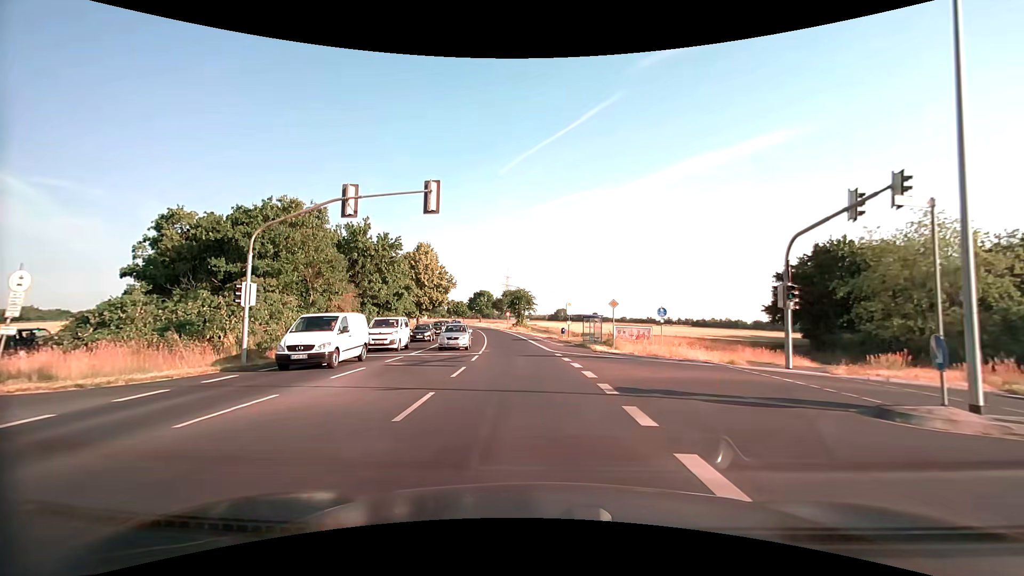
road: secondary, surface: asphalt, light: Day
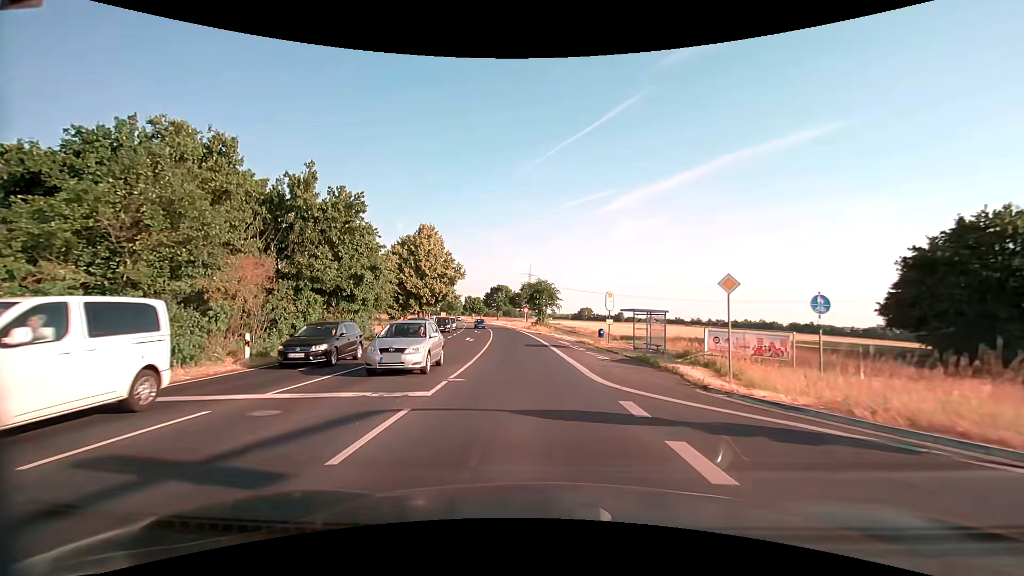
(-0.3, +14.7) m; -2°
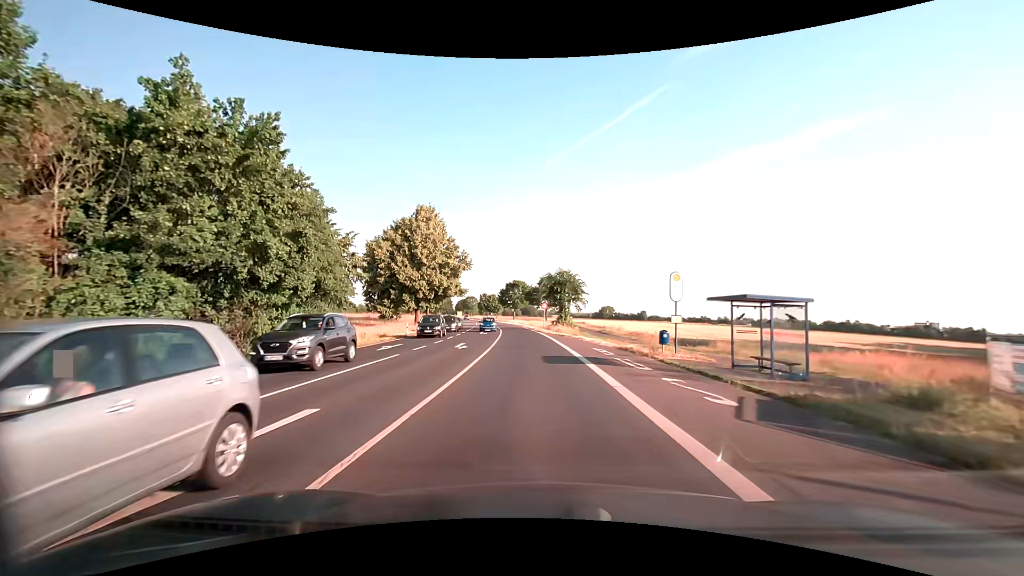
(-0.3, +12.2) m; -2°
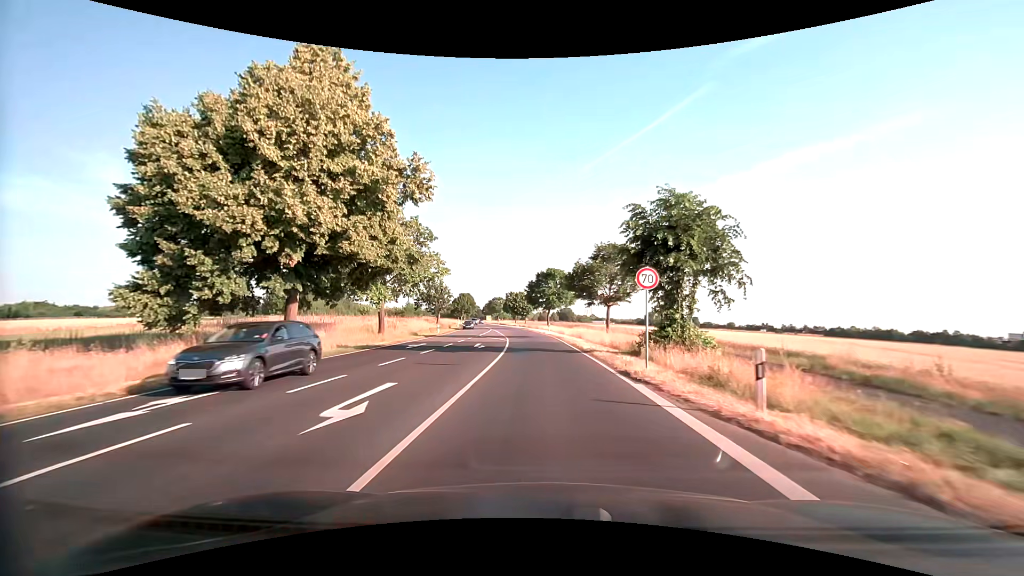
(-1.7, +37.8) m; -5°
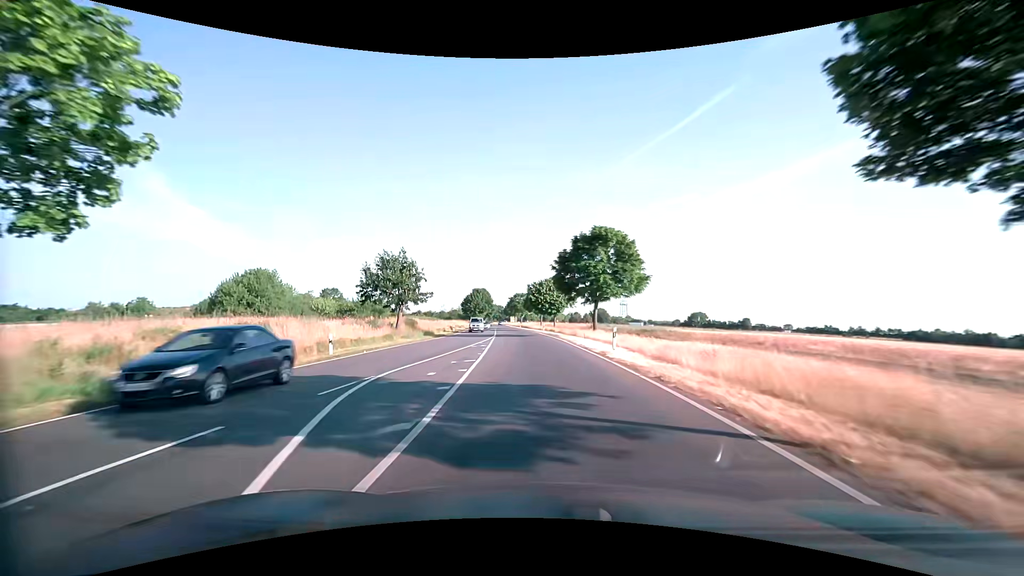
(-1.0, +36.5) m; -3°
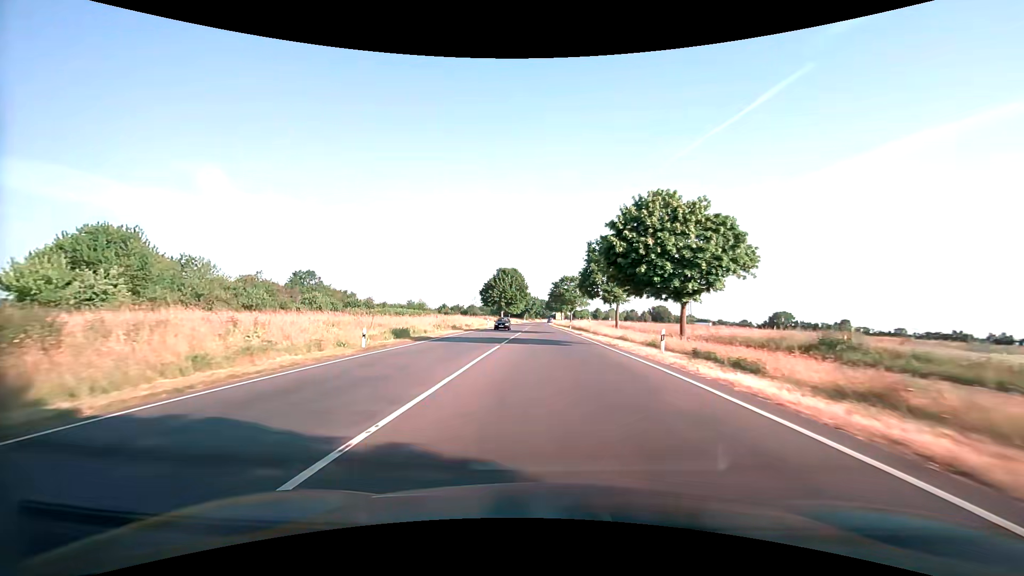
(-2.7, +50.8) m; -5°
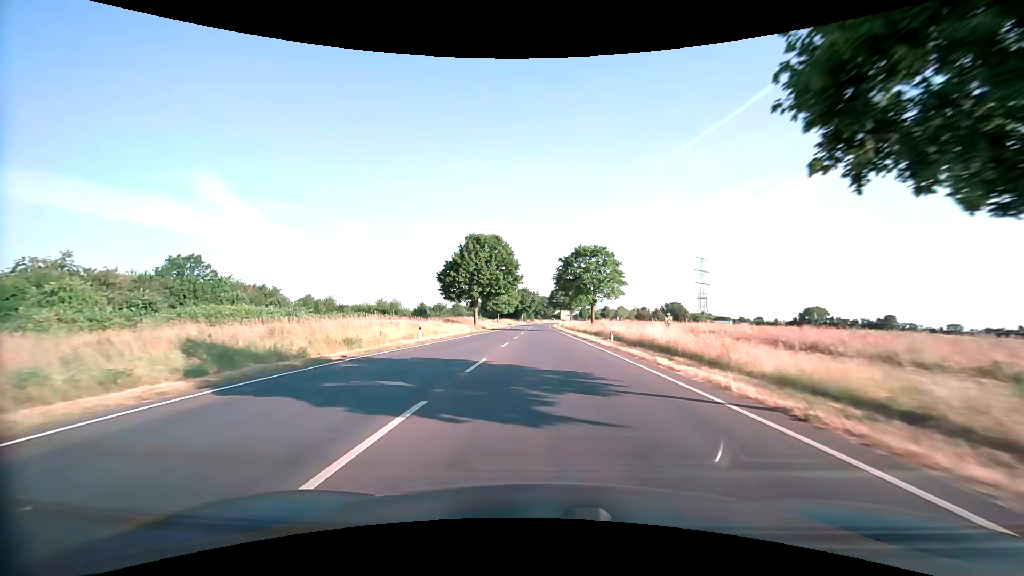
(-0.3, +40.1) m; 0°
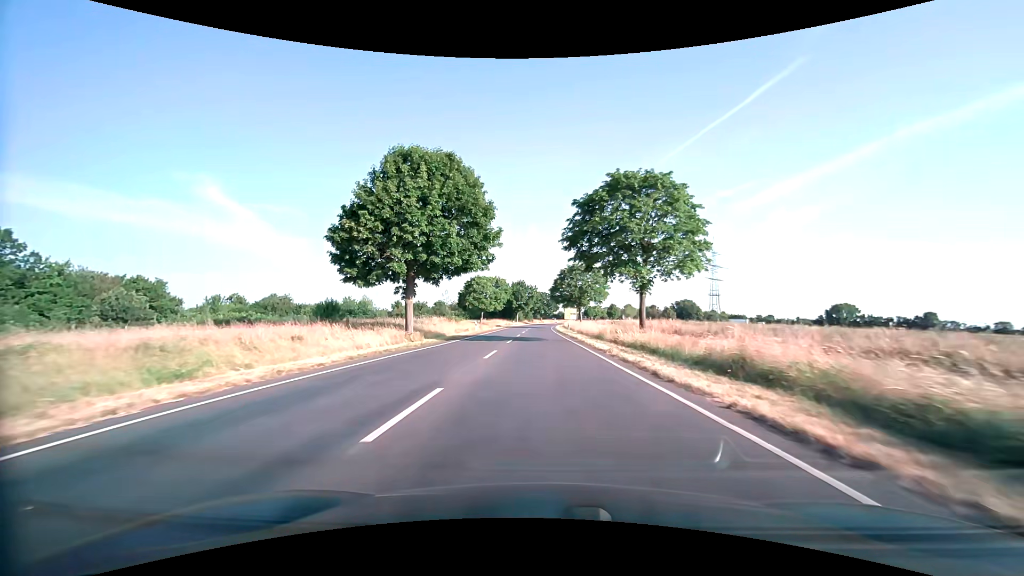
(0.0, +29.2) m; 0°
(0, +10) (0, +20) (0, +30) (0, +40) (0, +50) (0, +60) (0, +70) (0, +80) (0, +90) (0, +100) m
